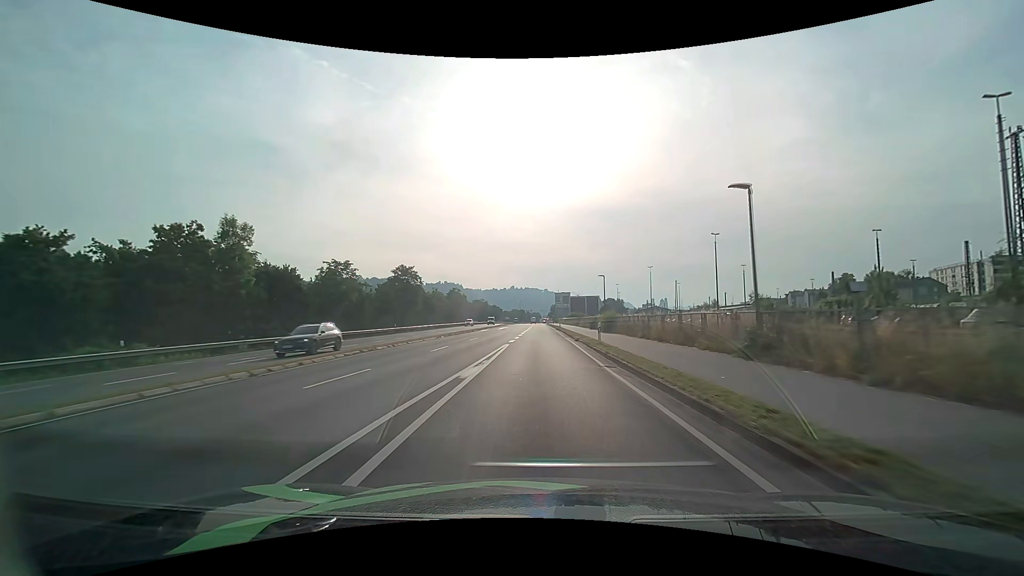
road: primary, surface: asphalt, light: Day
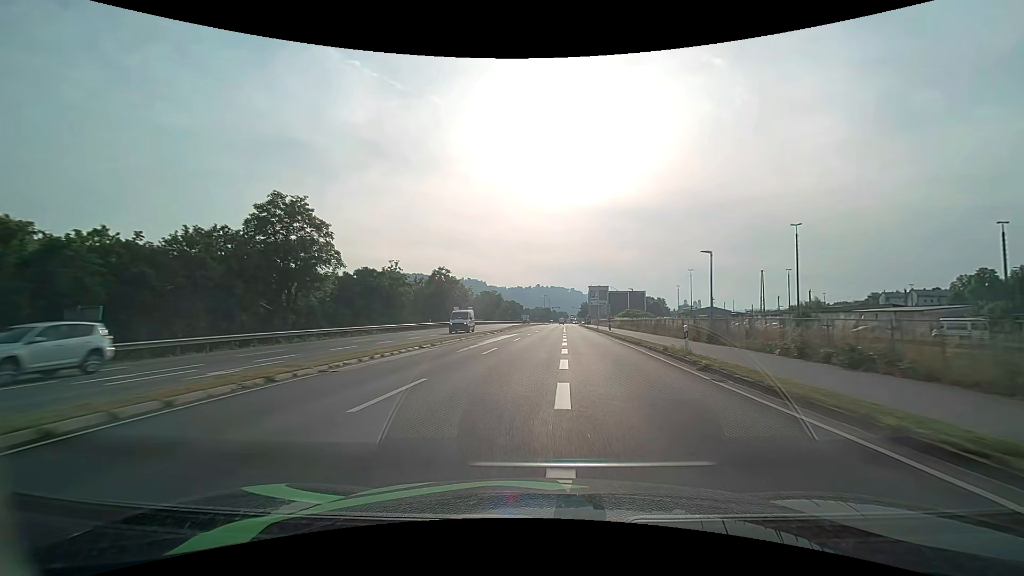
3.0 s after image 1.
(-1.4, +51.5) m; -3°
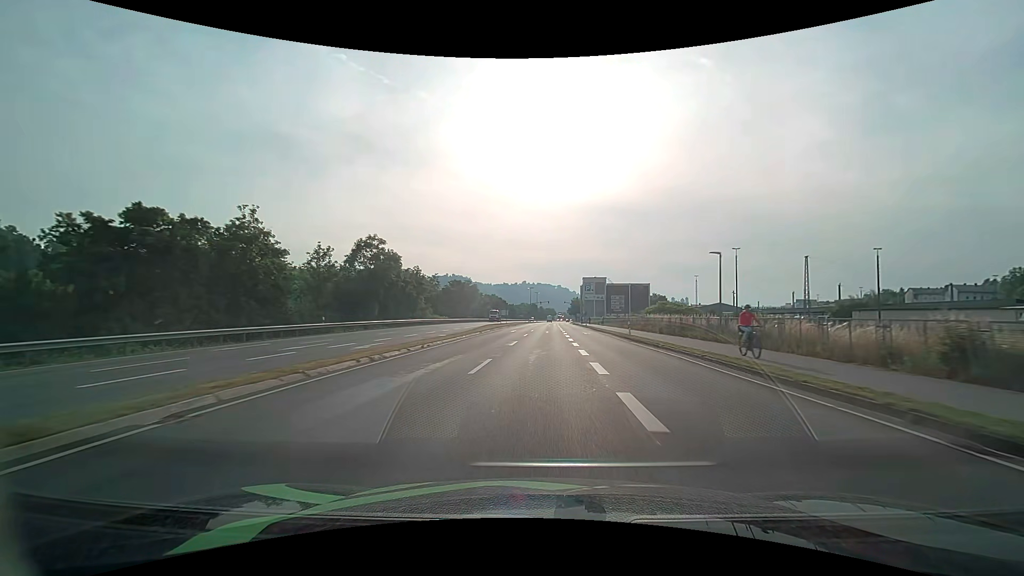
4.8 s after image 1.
(+0.3, +31.5) m; +1°
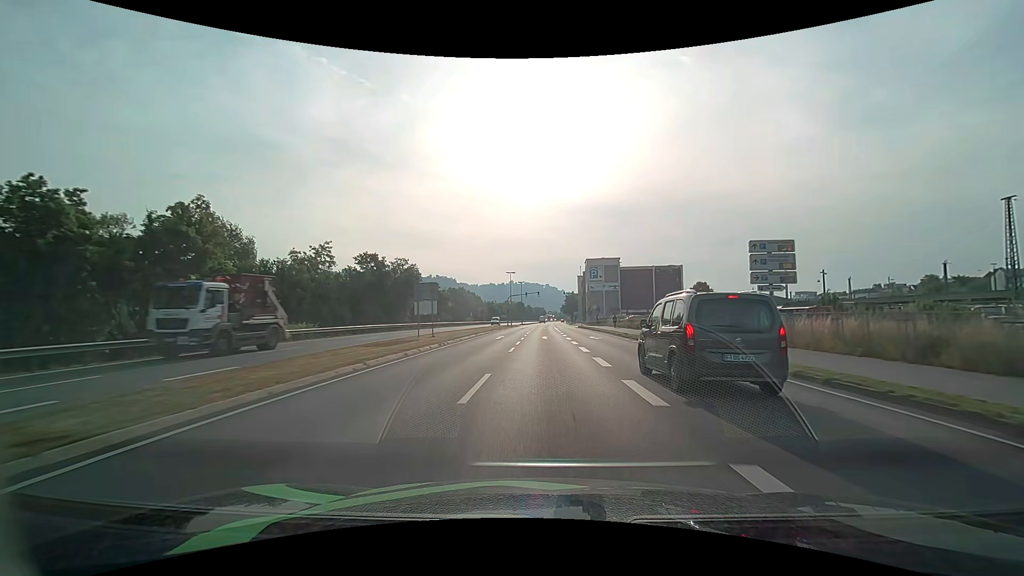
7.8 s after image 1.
(+0.8, +51.8) m; +1°
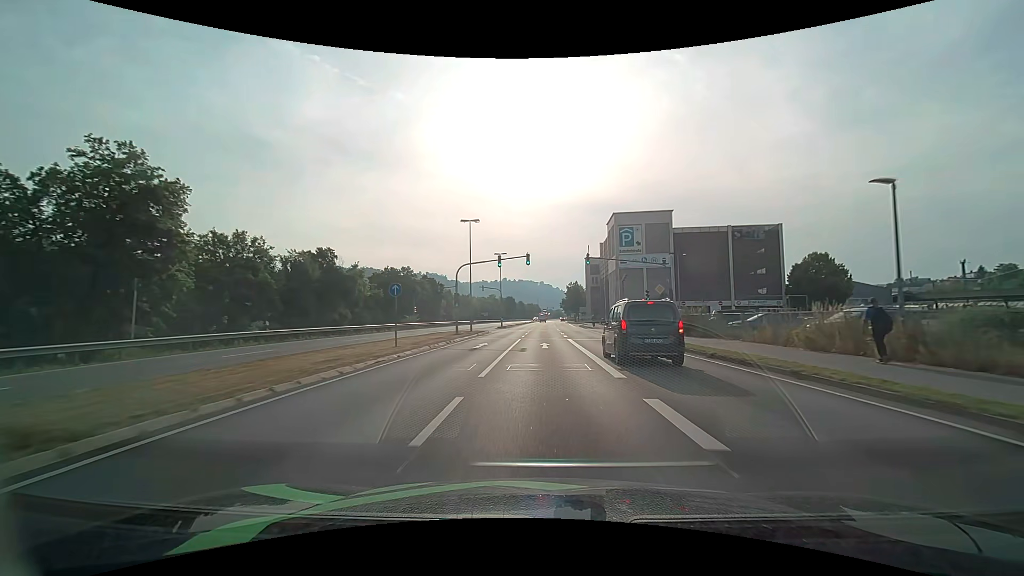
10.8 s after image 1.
(+0.3, +50.4) m; +1°
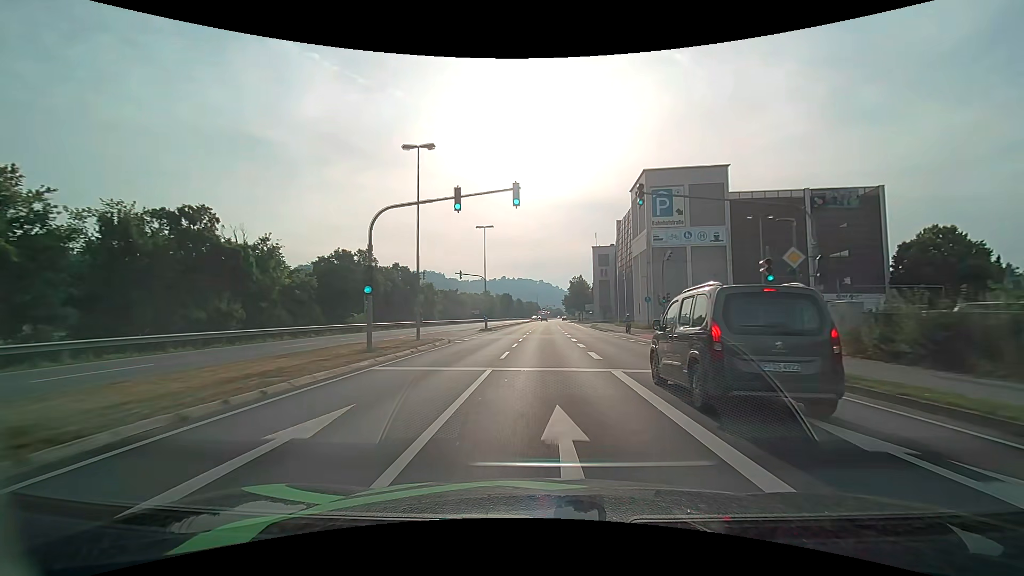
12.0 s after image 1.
(0.0, +19.7) m; 0°
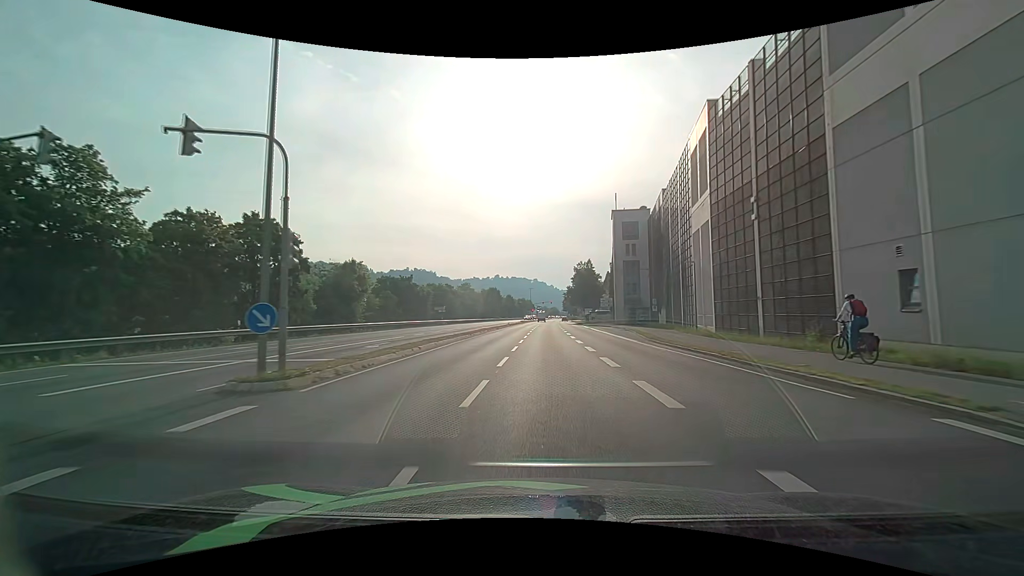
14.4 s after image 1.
(+0.1, +38.7) m; +1°
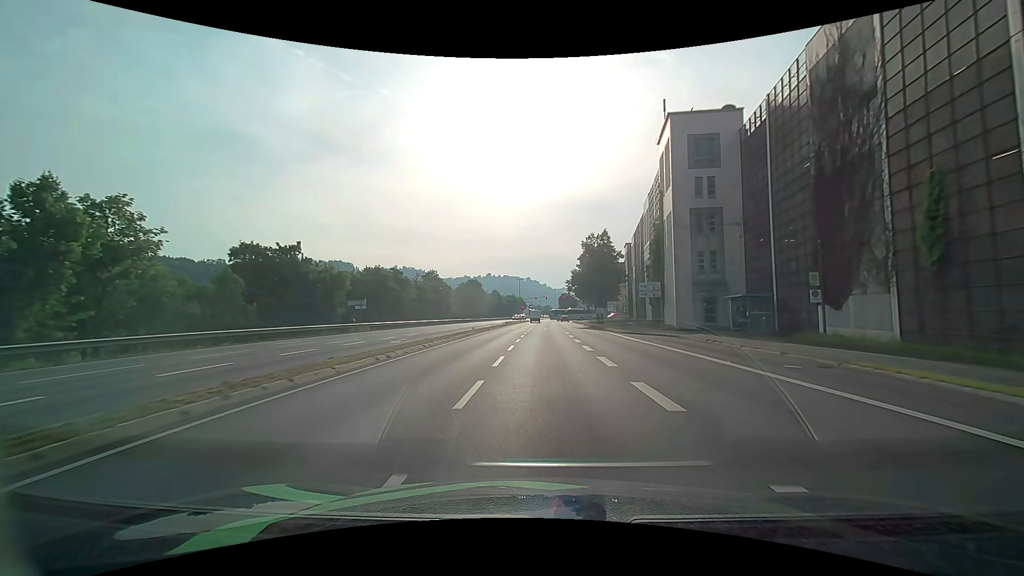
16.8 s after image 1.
(+0.3, +36.1) m; +1°
(0, +10) (0, +20) (0, +30) (0, +40) (+1, +50) (+1, +60) (+1, +70) (+2, +80) (+2, +90) (+2, +100) m
